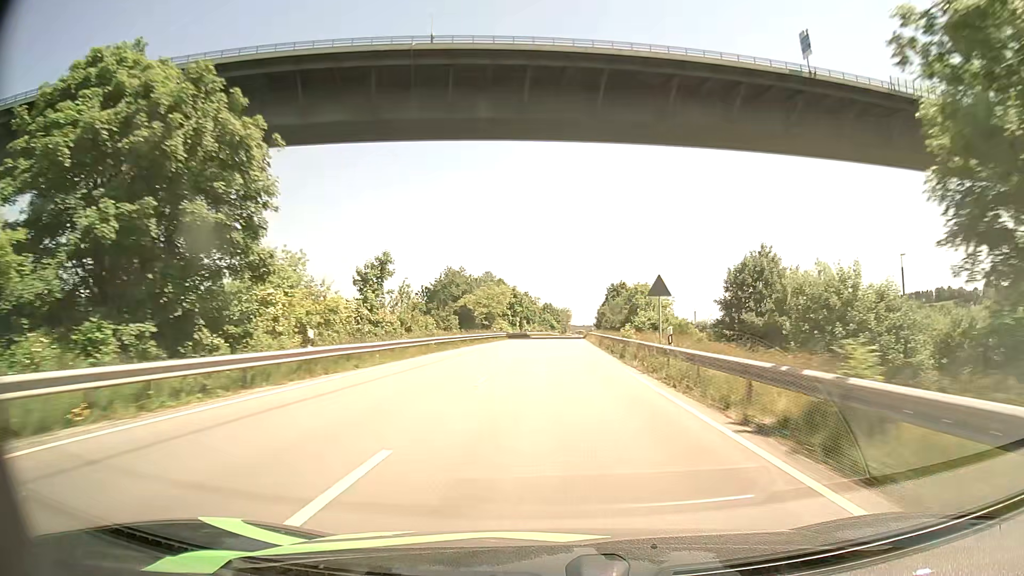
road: primary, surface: asphalt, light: Day
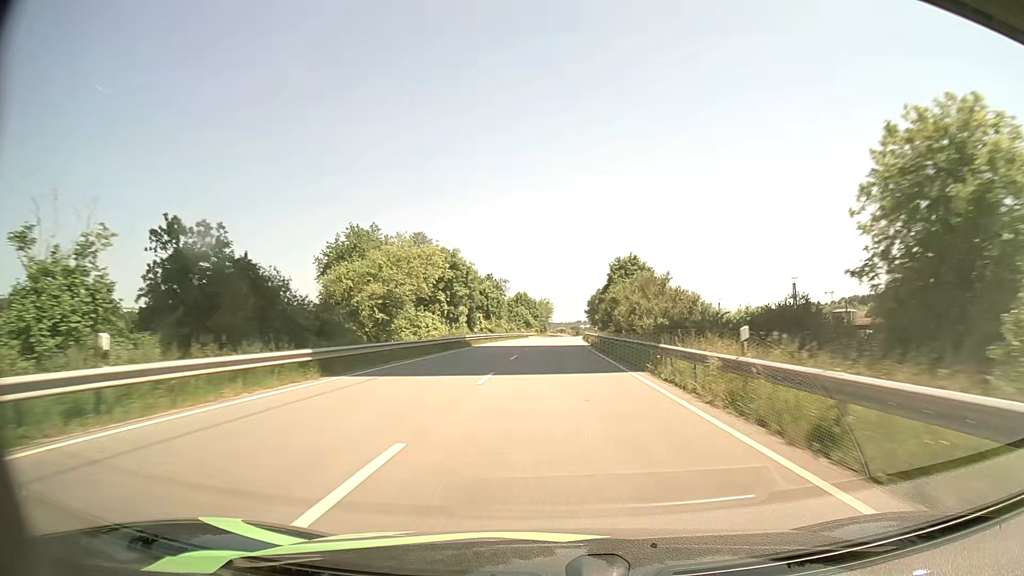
(+0.9, +59.9) m; +2°
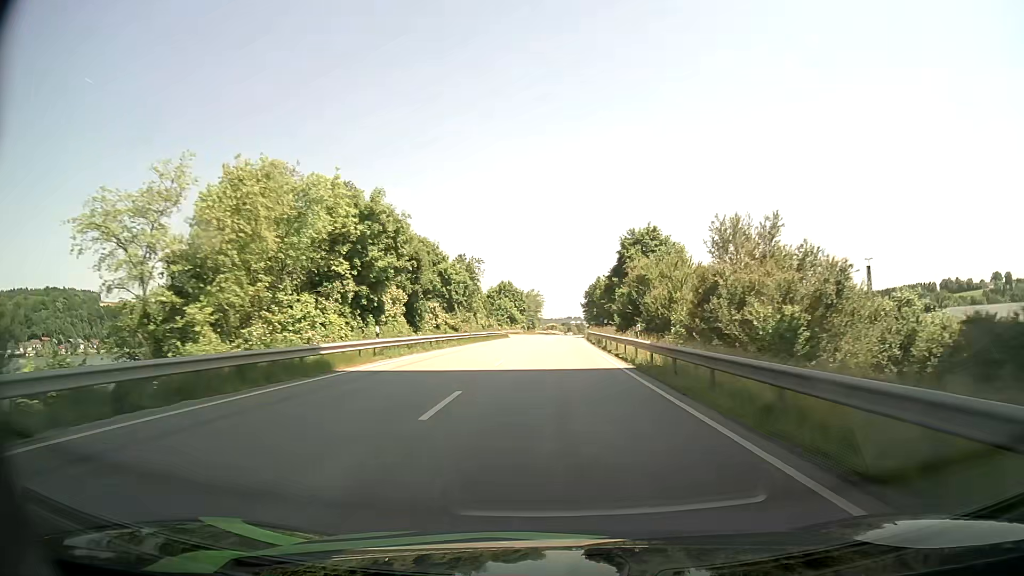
(+0.3, +30.4) m; +1°
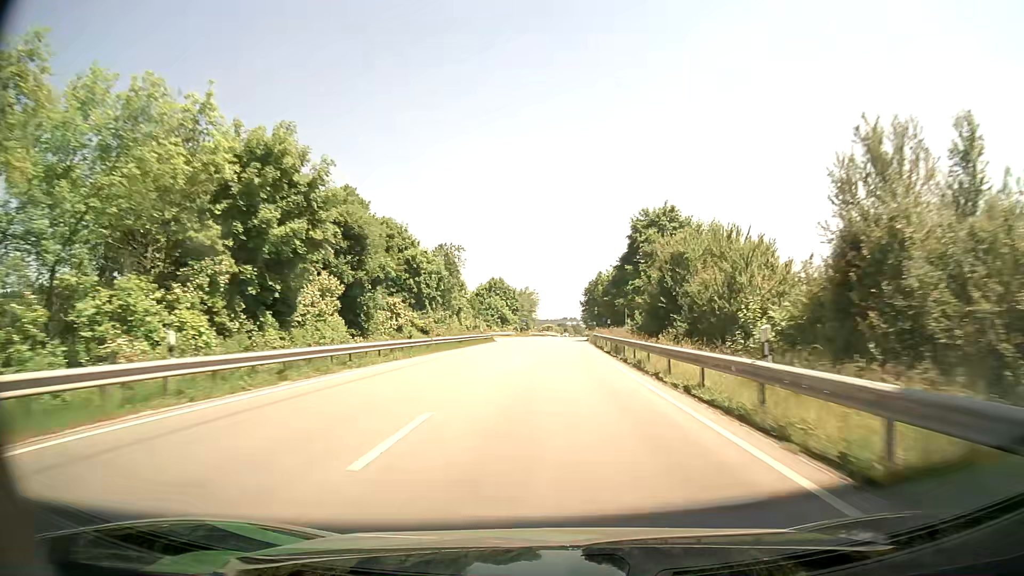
(+0.1, +15.3) m; 0°
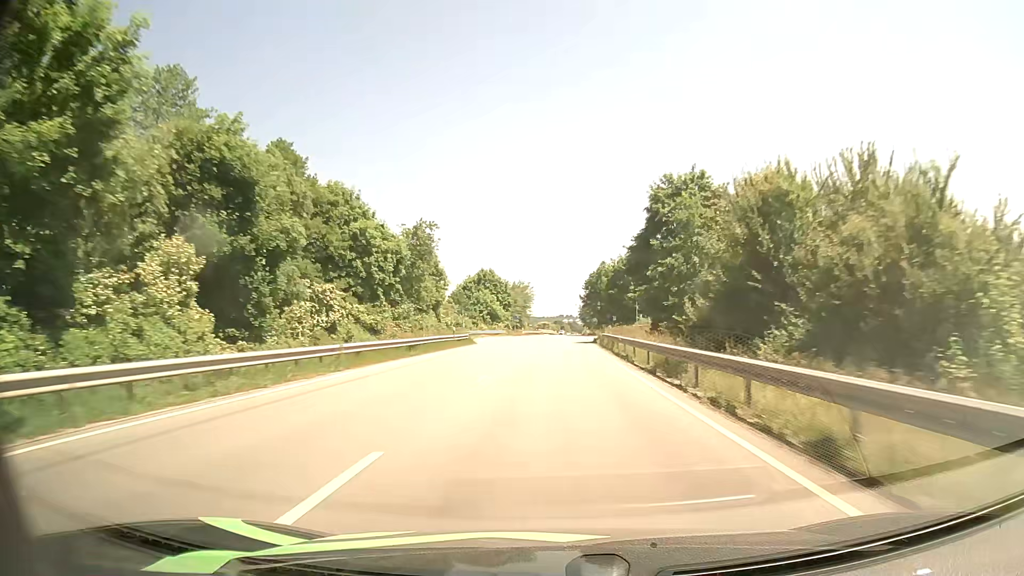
(+0.1, +15.3) m; 0°
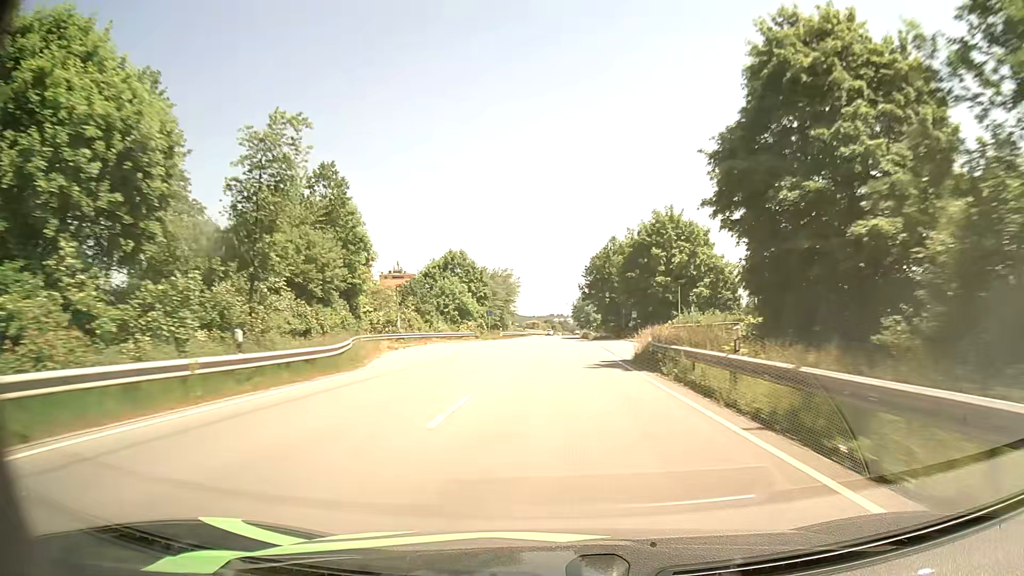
(+0.2, +30.4) m; +1°
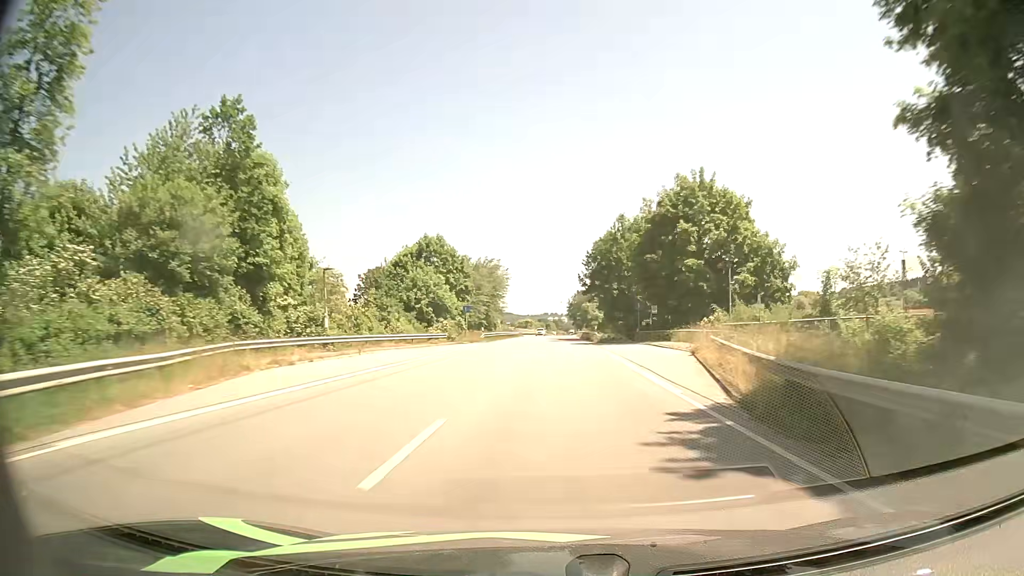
(+0.1, +15.2) m; +1°
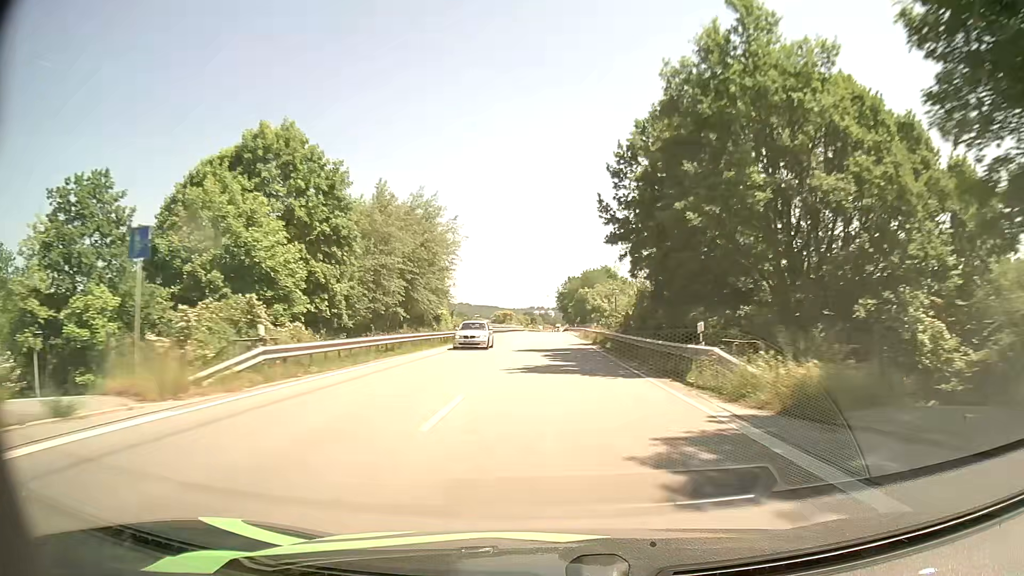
(+0.4, +45.4) m; +1°
(0, +10) (0, +20) (0, +30) (0, +40) (0, +50) (0, +60) (0, +70) (0, +80) (0, +90) (0, +100) m
